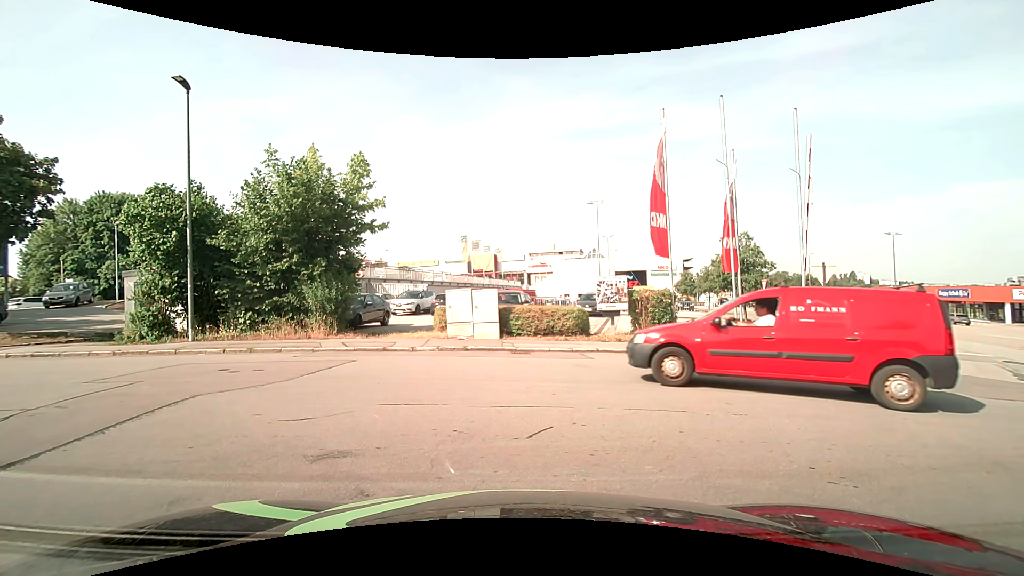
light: Day
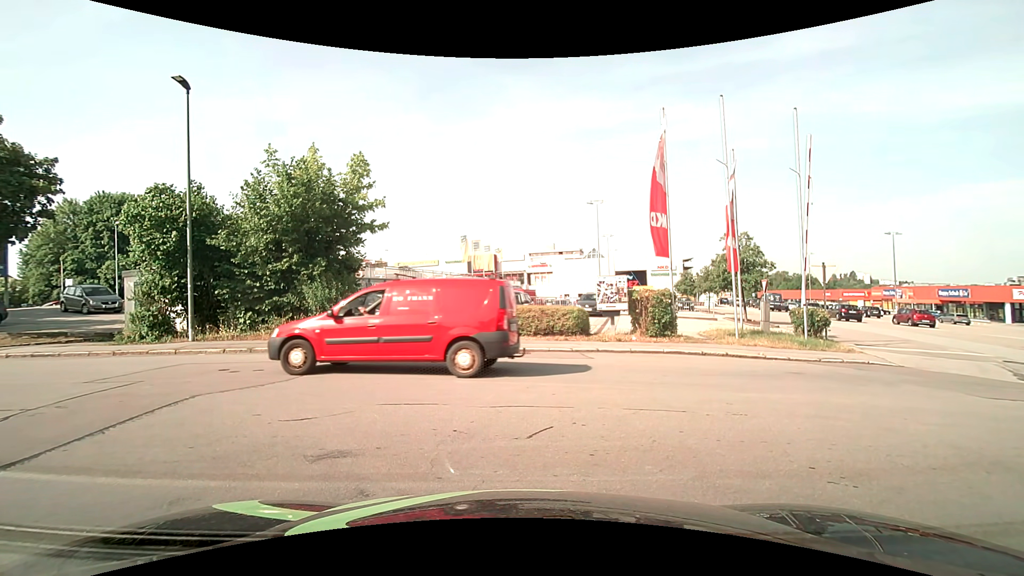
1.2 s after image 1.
(0.0, 0.0) m; 0°
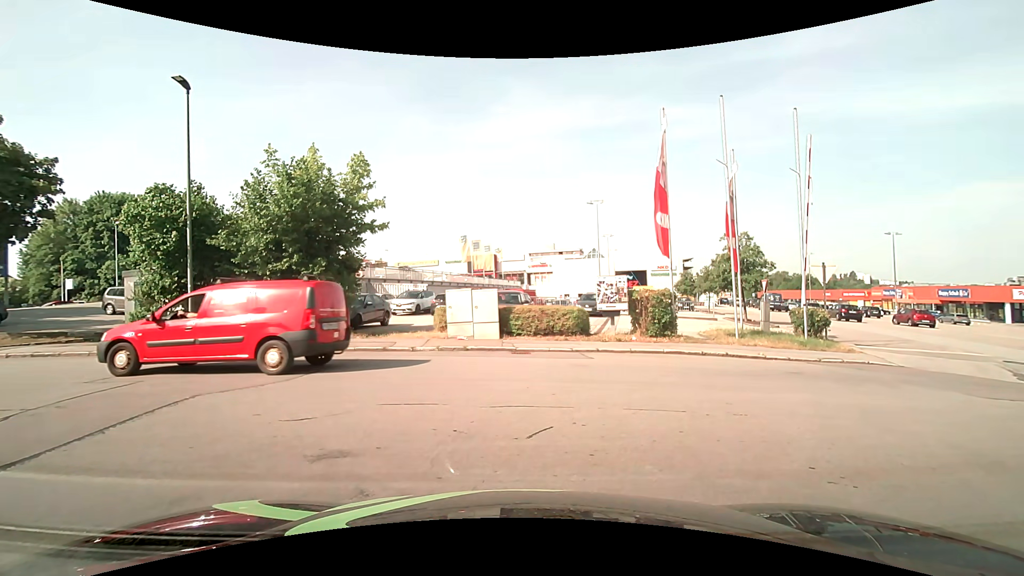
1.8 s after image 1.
(0.0, 0.0) m; 0°
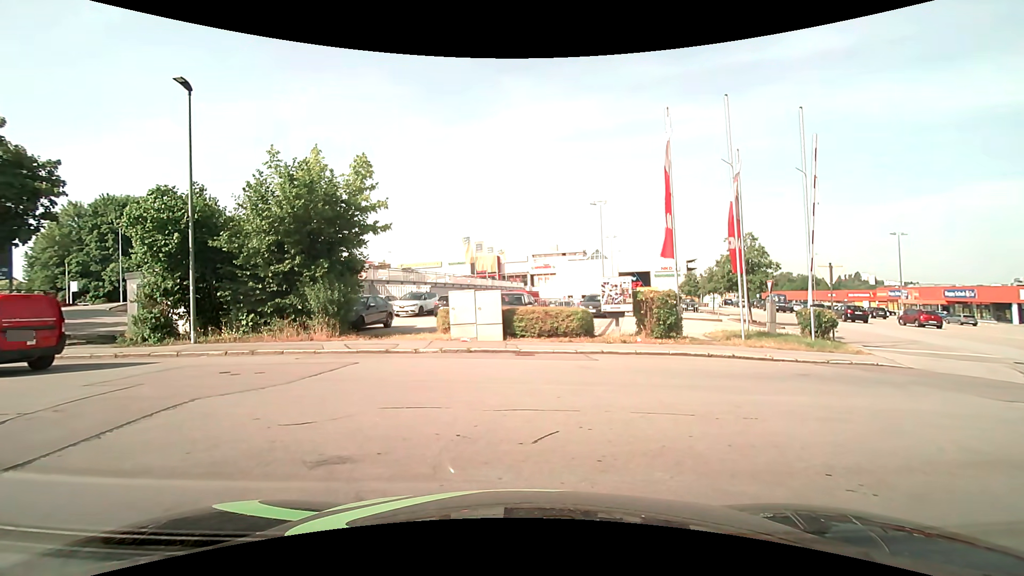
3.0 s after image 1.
(0.0, +0.1) m; 0°
